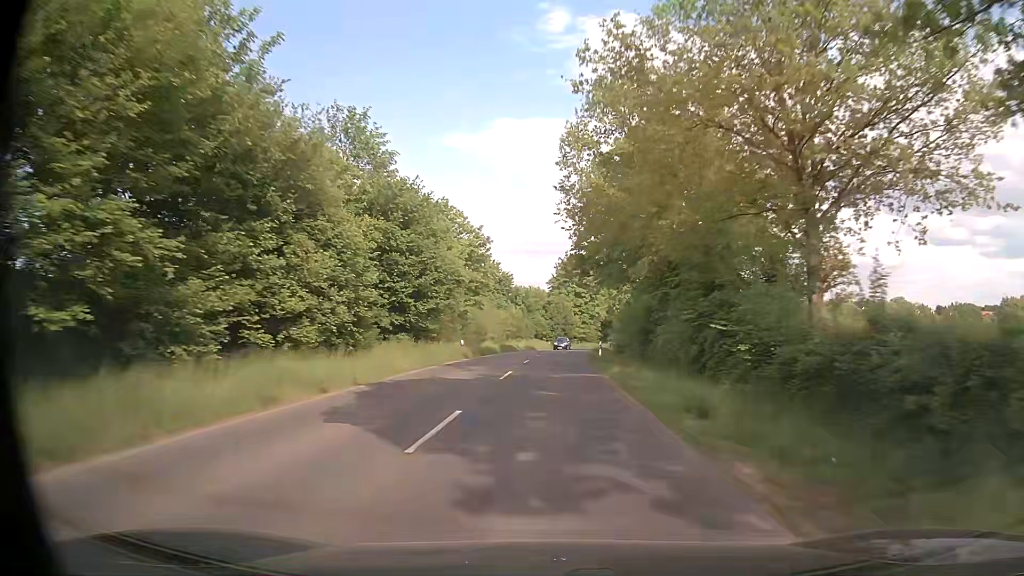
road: secondary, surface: asphalt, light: Day
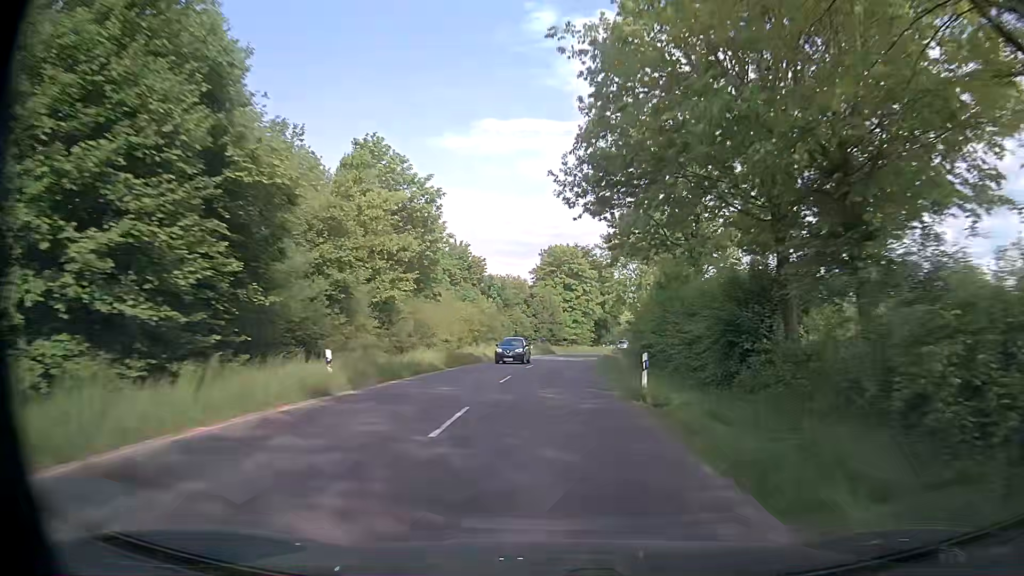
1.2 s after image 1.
(+0.4, +22.7) m; +1°
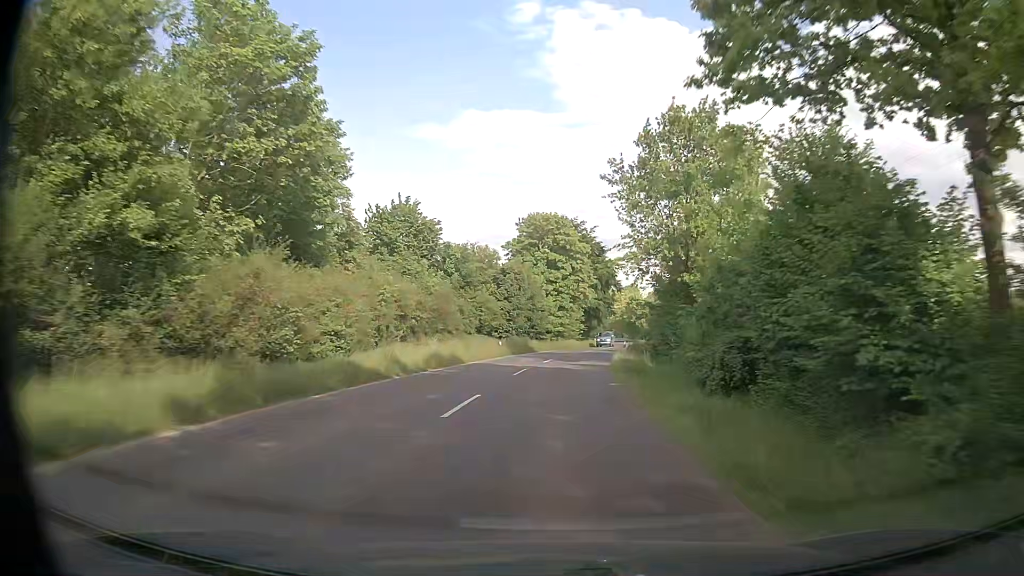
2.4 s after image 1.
(+0.4, +22.2) m; +2°
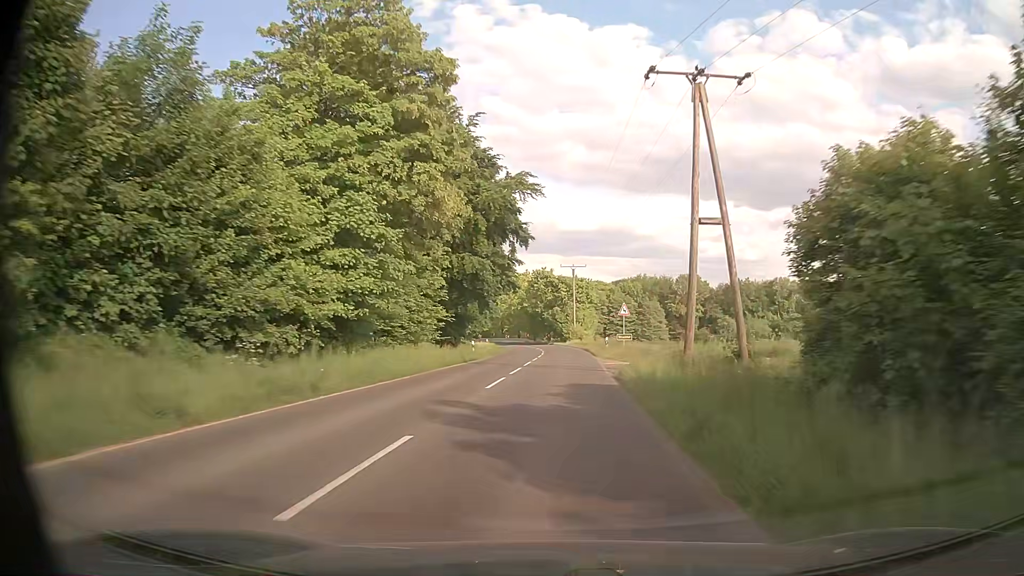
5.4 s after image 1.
(+4.5, +53.8) m; +10°
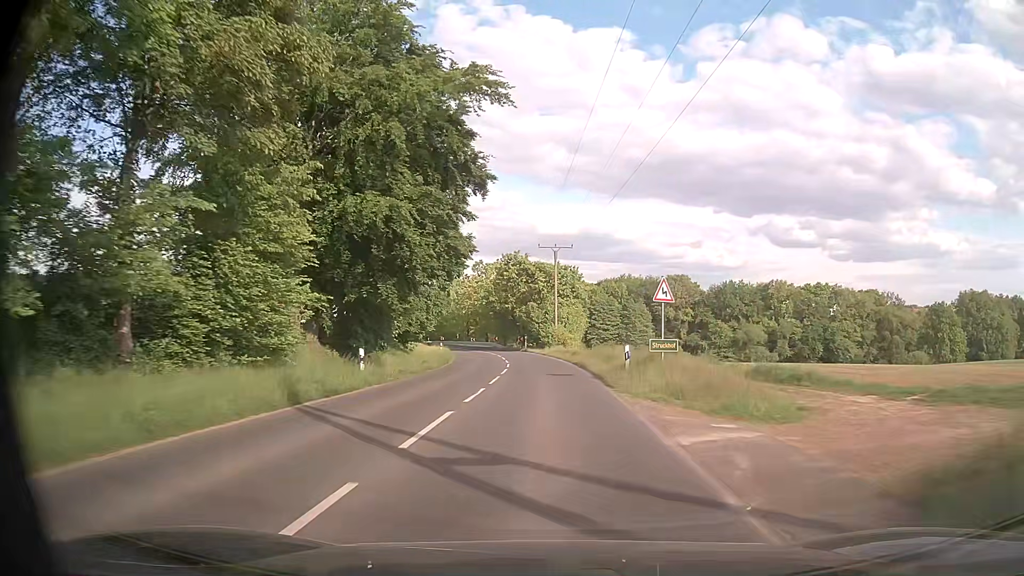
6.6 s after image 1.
(+0.3, +20.6) m; +2°
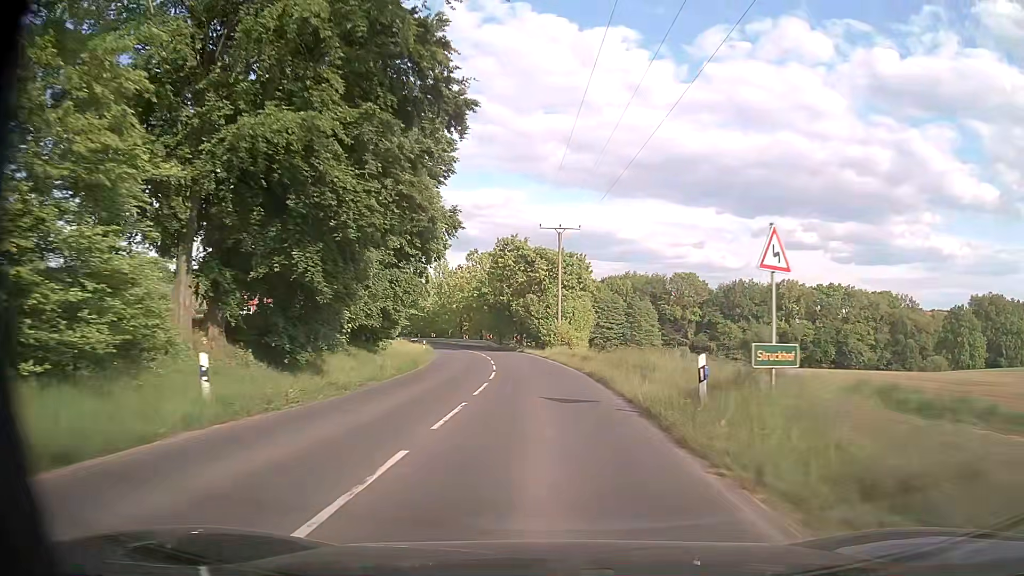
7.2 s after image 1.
(0.0, +10.1) m; 0°
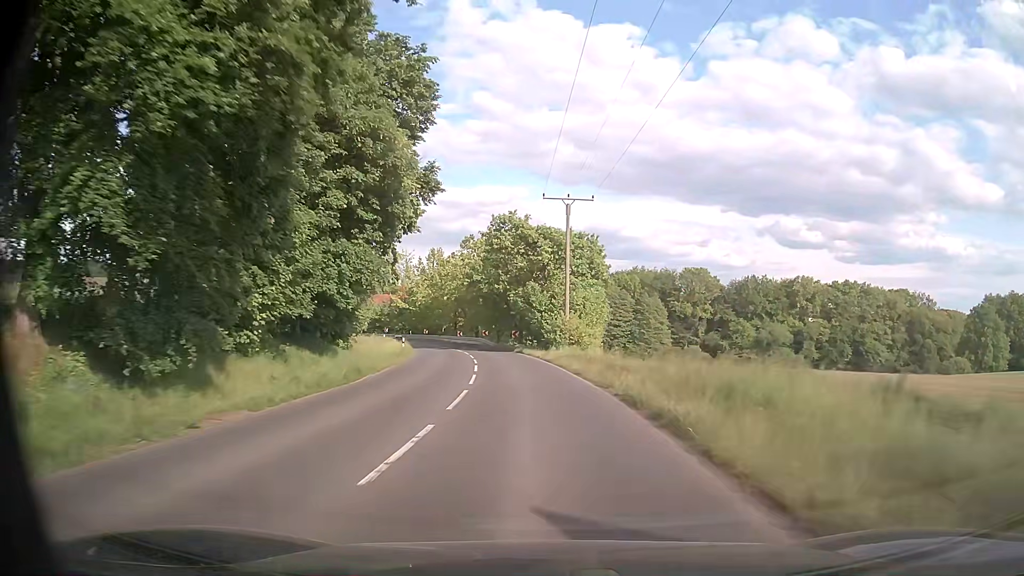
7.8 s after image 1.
(0.0, +10.1) m; 0°
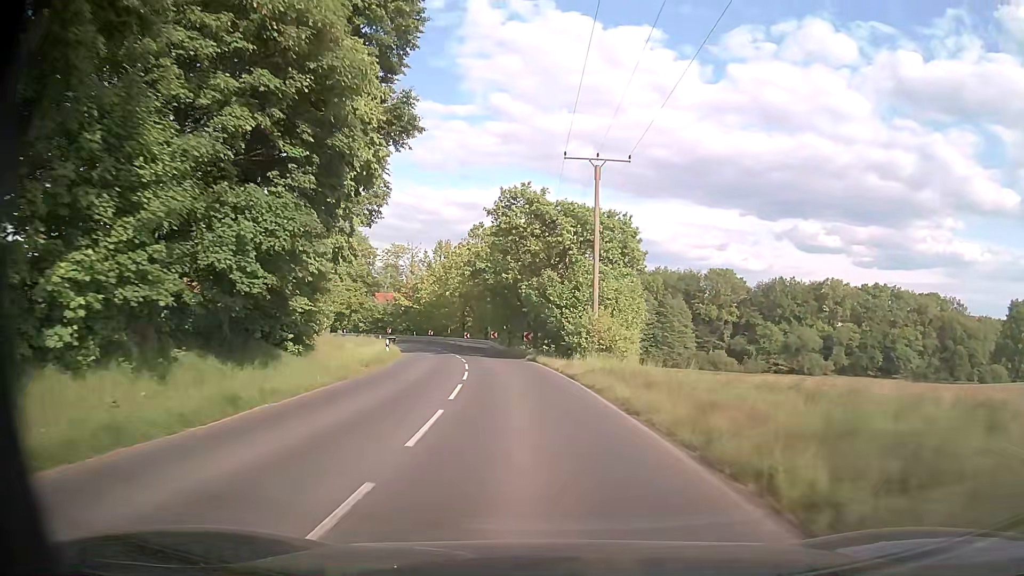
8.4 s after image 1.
(-0.1, +9.9) m; -2°
(0, +10) (-1, +20) (-2, +30) (-3, +40) (-6, +50) (-8, +59) (-11, +69) (-14, +78) (-19, +87) (-24, +96) m
